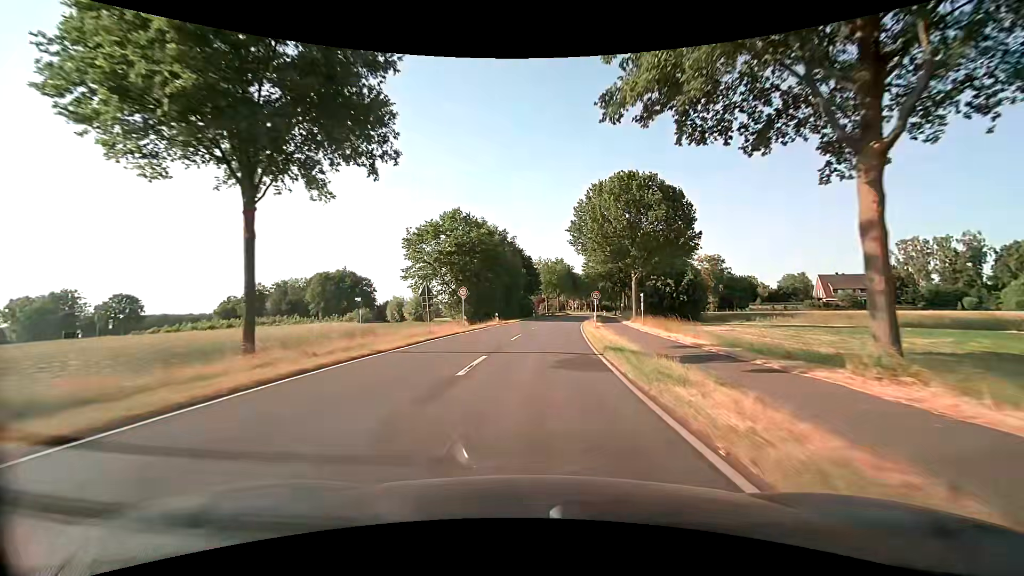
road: secondary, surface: asphalt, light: Day
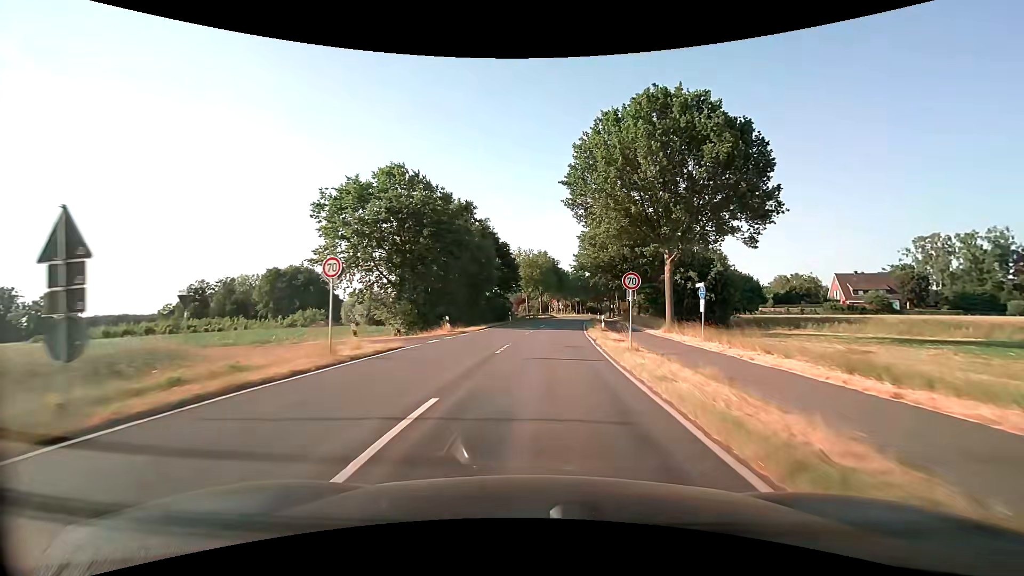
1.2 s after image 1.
(+0.4, +18.7) m; +2°
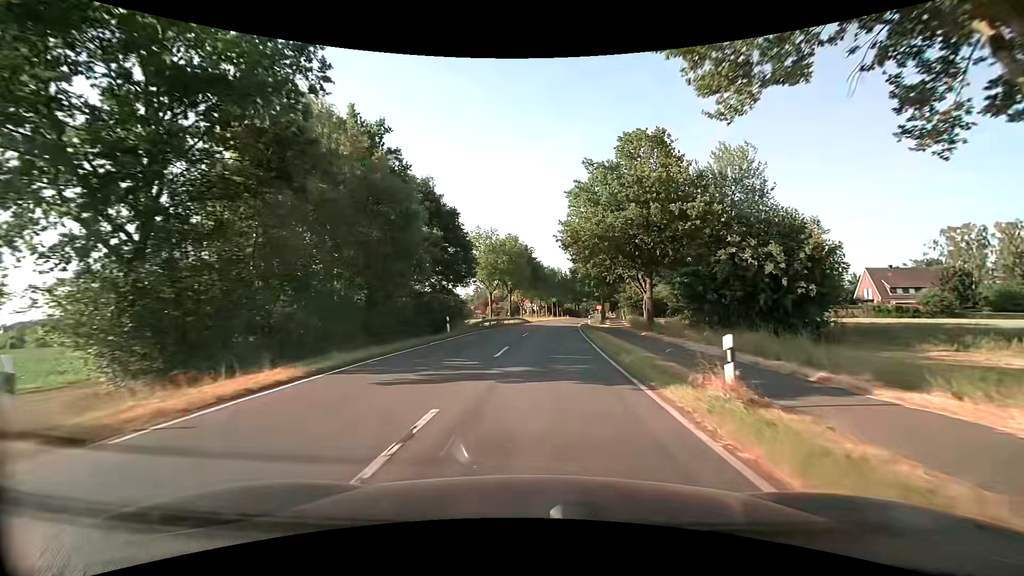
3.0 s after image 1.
(+1.0, +24.3) m; +4°
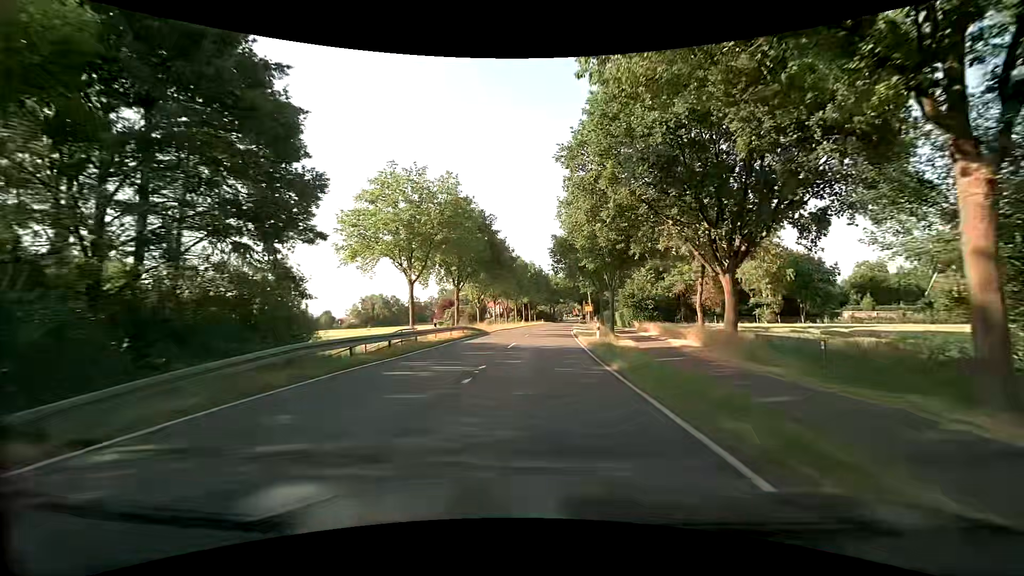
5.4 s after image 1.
(+1.0, +29.2) m; +3°
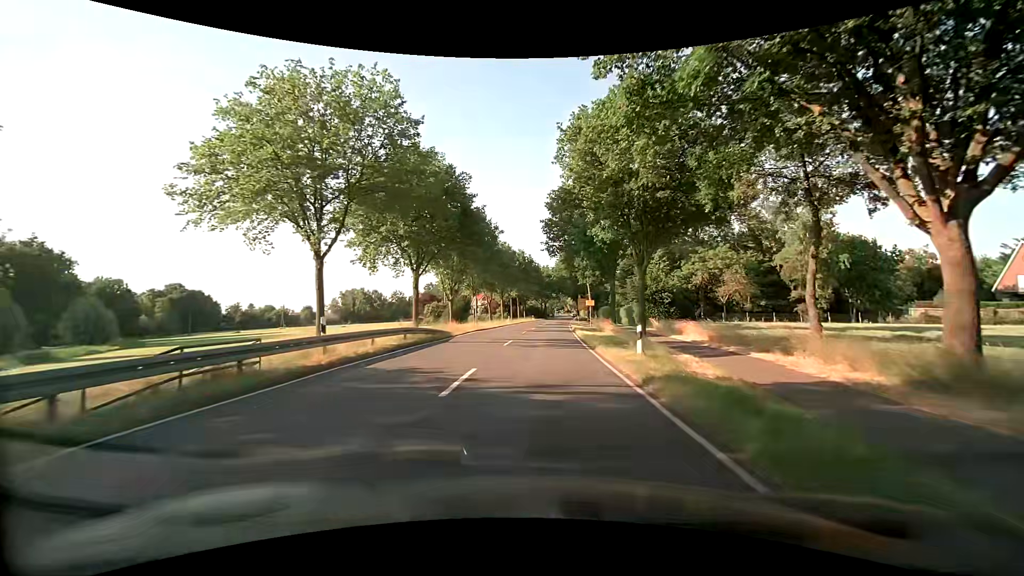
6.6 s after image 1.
(+0.1, +13.8) m; +1°
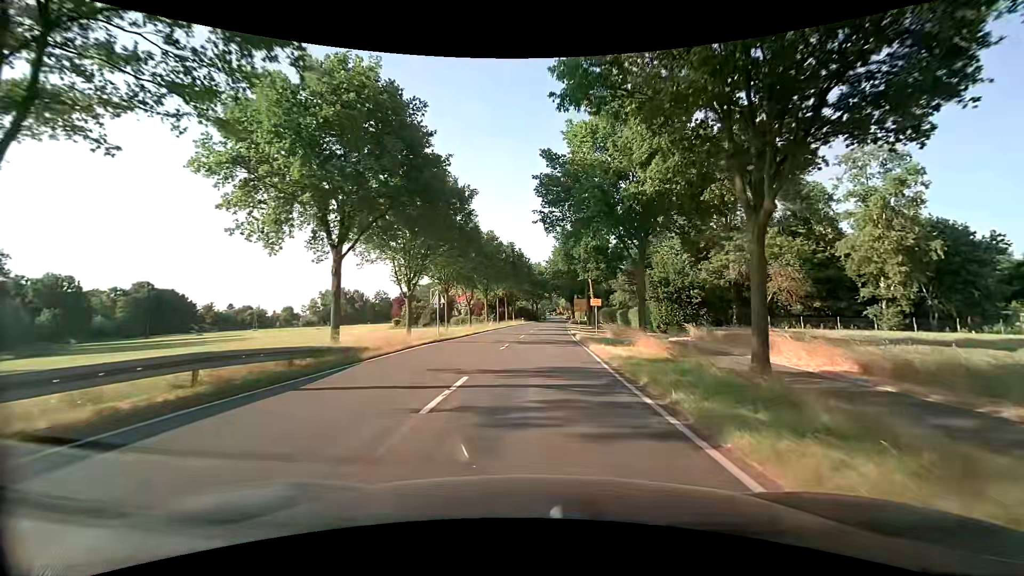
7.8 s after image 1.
(+0.1, +13.3) m; +1°
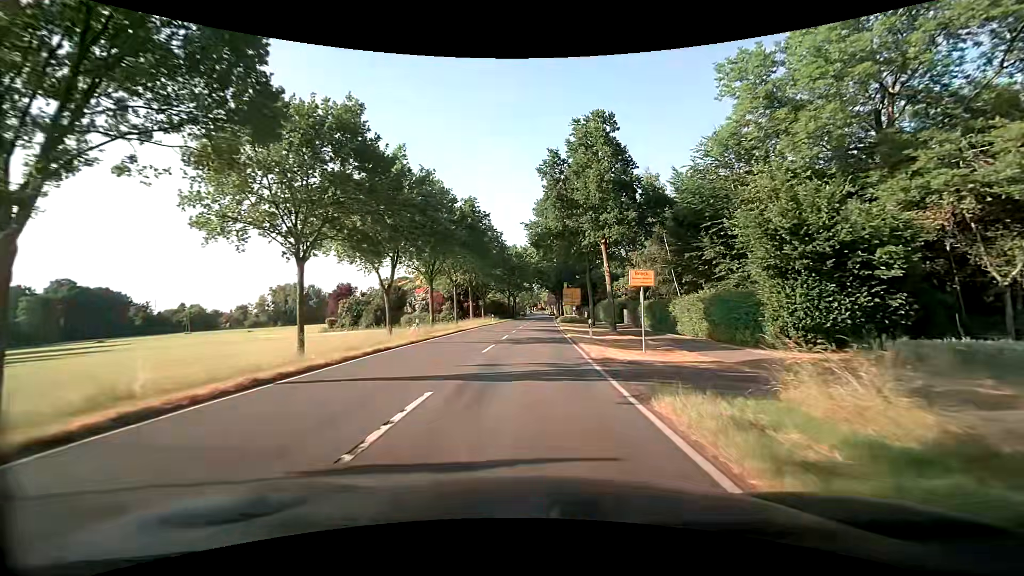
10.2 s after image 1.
(+0.5, +26.1) m; +3°
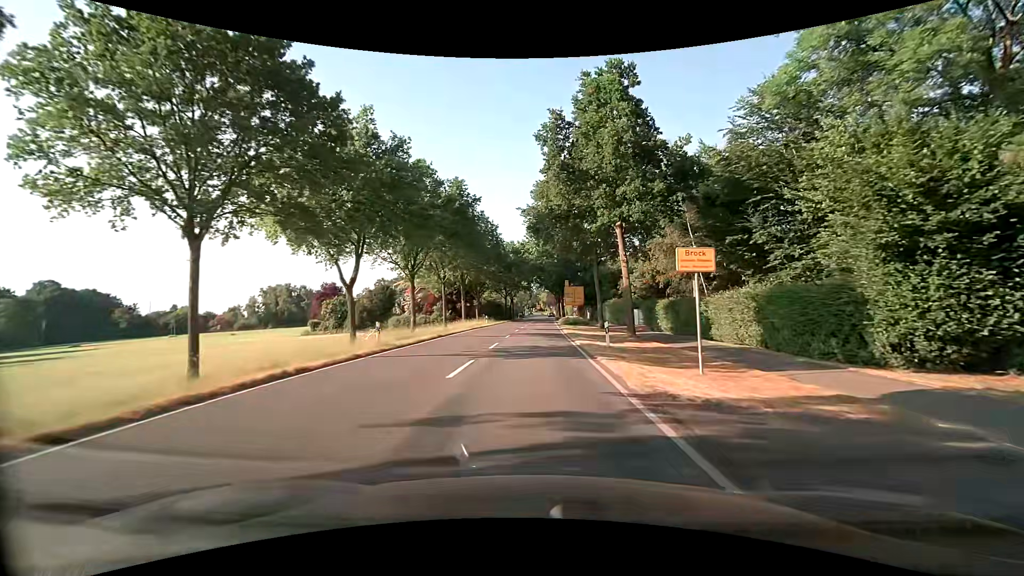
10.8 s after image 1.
(-0.1, +6.5) m; 0°
(0, +10) (0, +20) (0, +30) (0, +40) (0, +50) (0, +60) (0, +70) (0, +80) (+1, +90) (+1, +100) m
